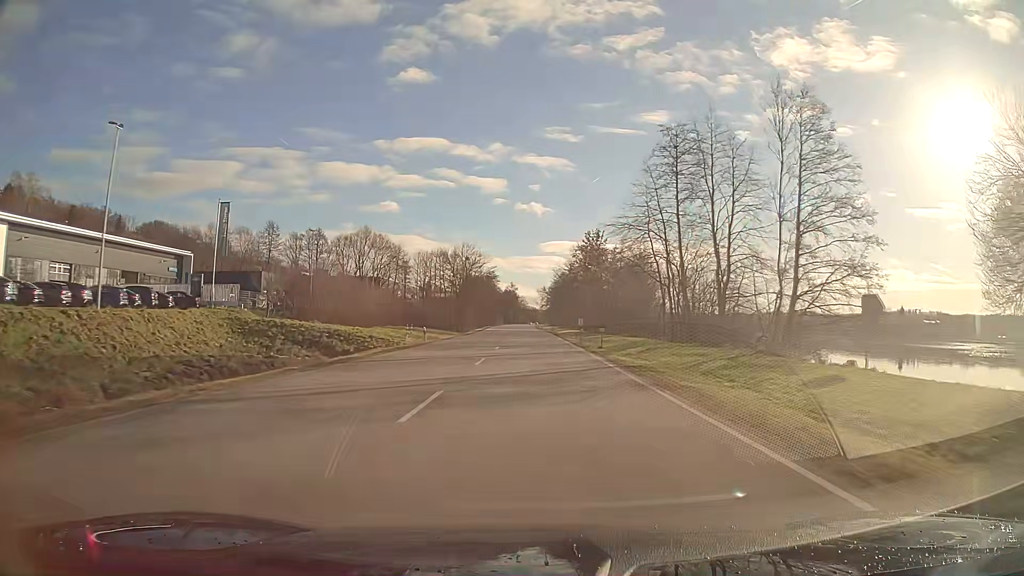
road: primary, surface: asphalt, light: Day
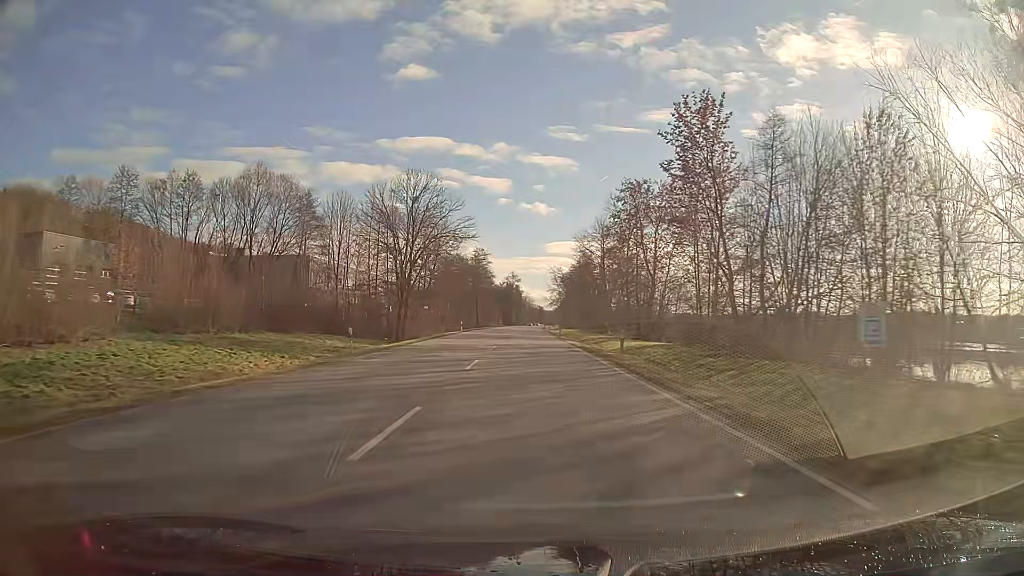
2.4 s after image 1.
(-0.3, +62.7) m; 0°
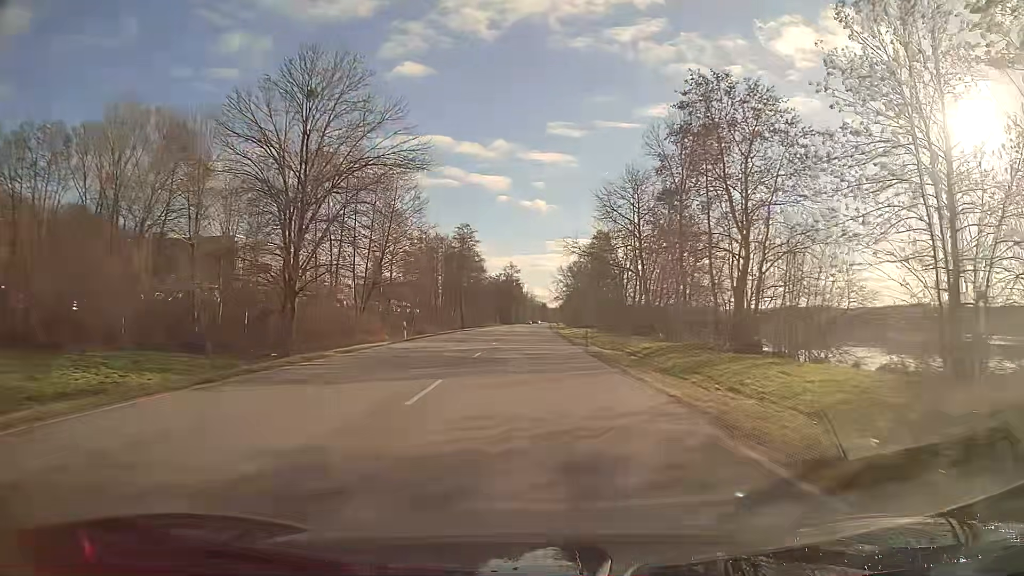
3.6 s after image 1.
(0.0, +32.0) m; 0°
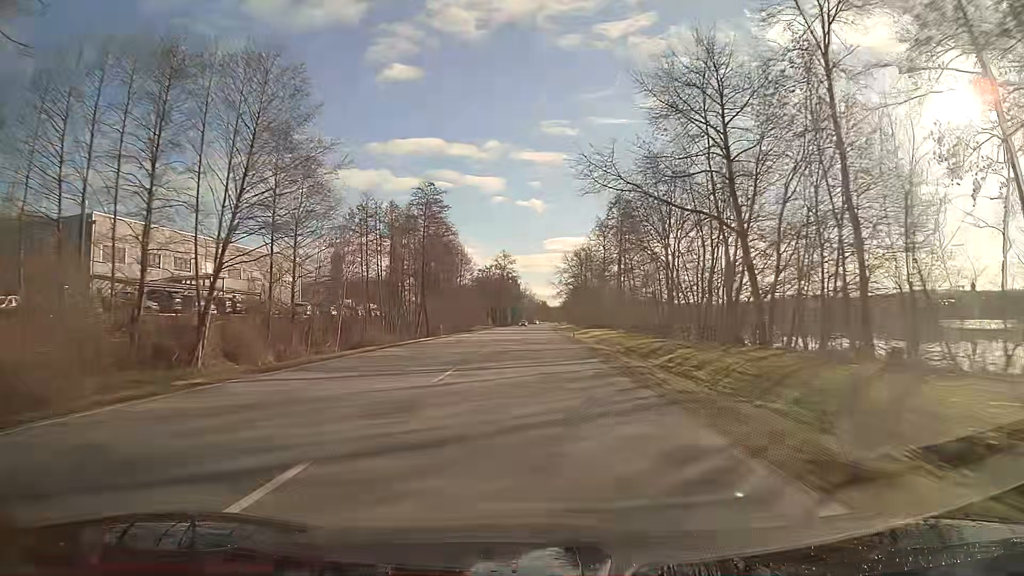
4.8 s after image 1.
(0.0, +32.0) m; 0°
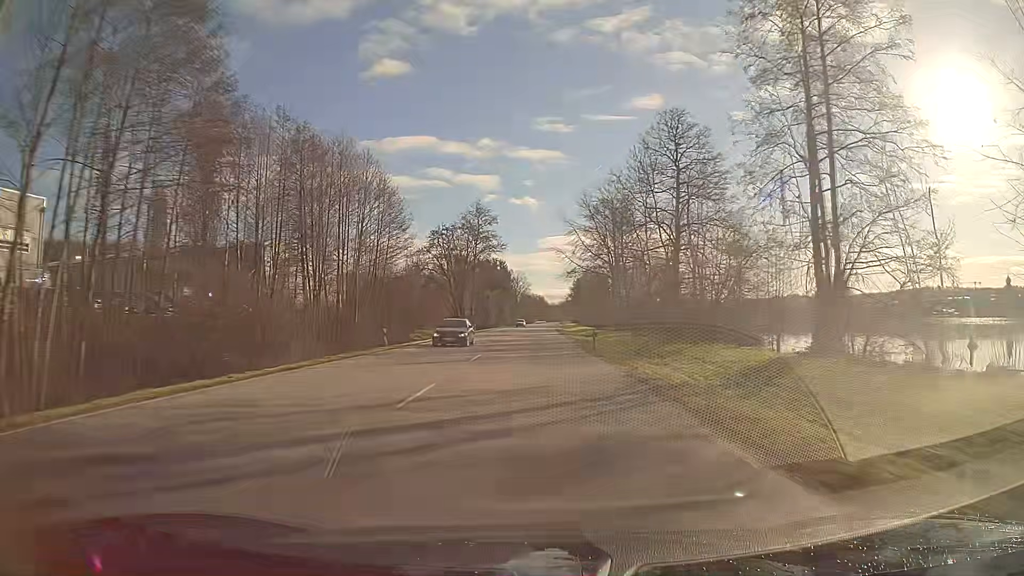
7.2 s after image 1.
(+0.1, +63.7) m; 0°
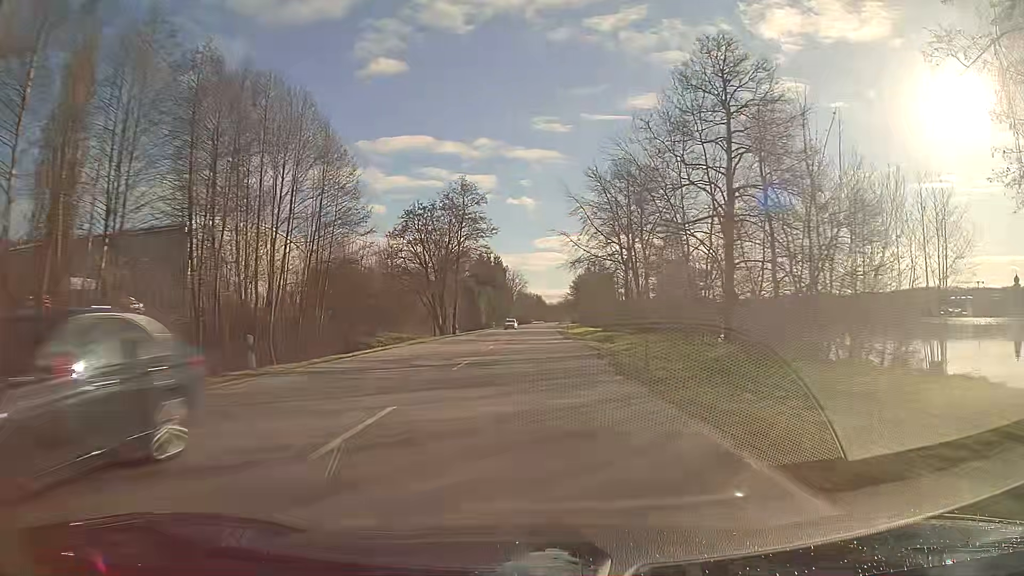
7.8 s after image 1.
(0.0, +16.0) m; 0°
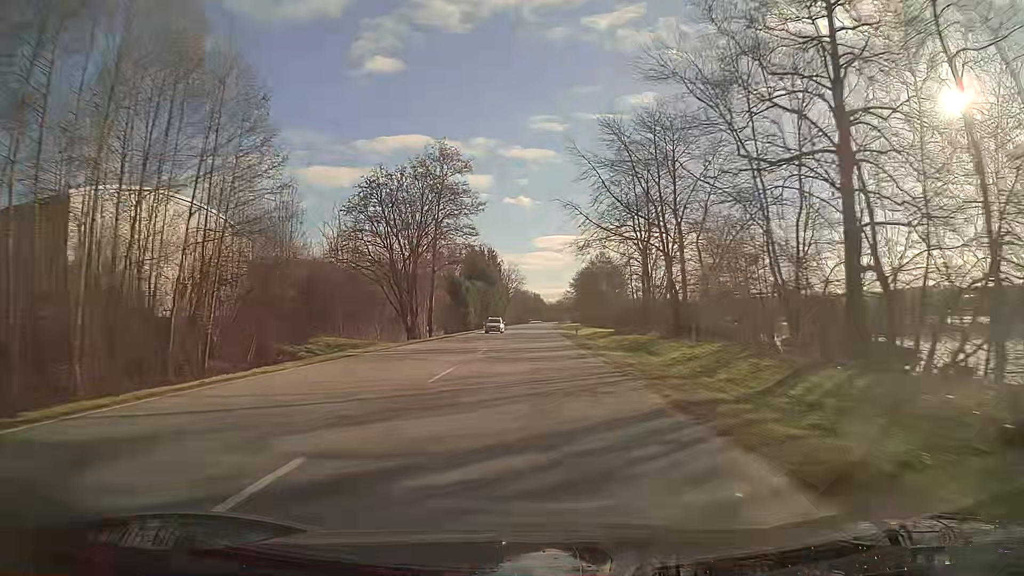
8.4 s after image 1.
(0.0, +16.0) m; 0°
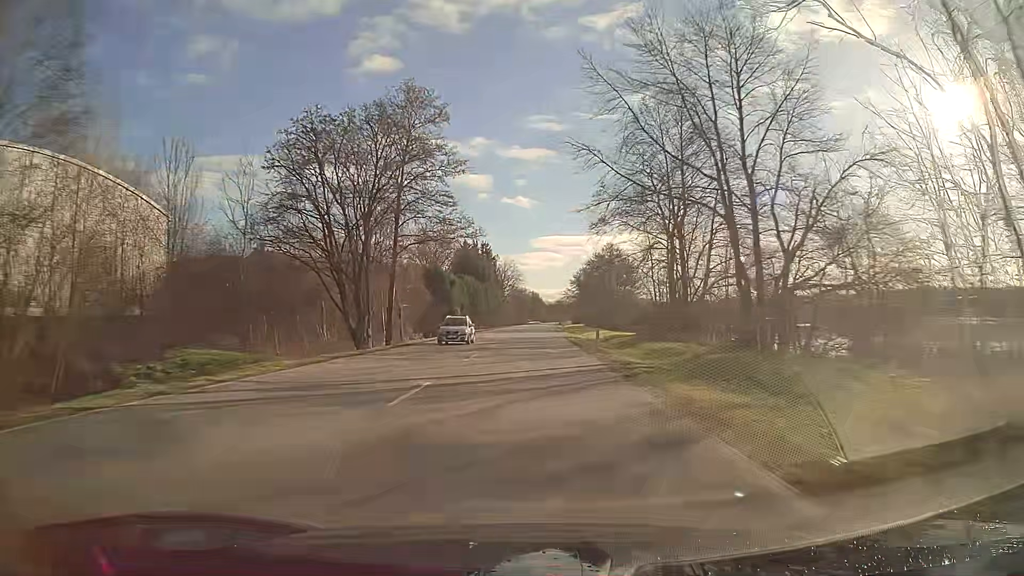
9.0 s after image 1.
(0.0, +16.0) m; 0°
